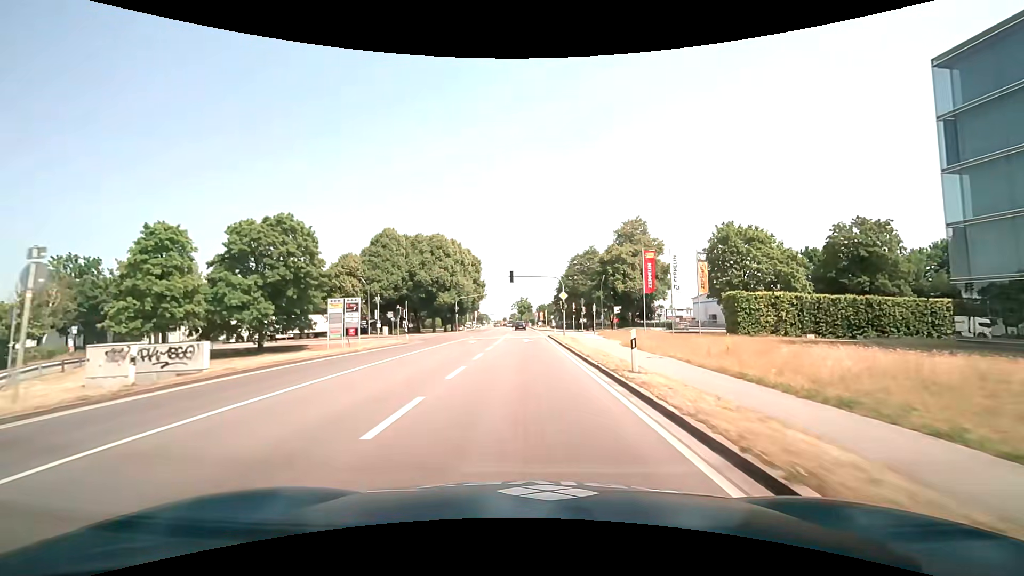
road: primary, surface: asphalt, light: Day
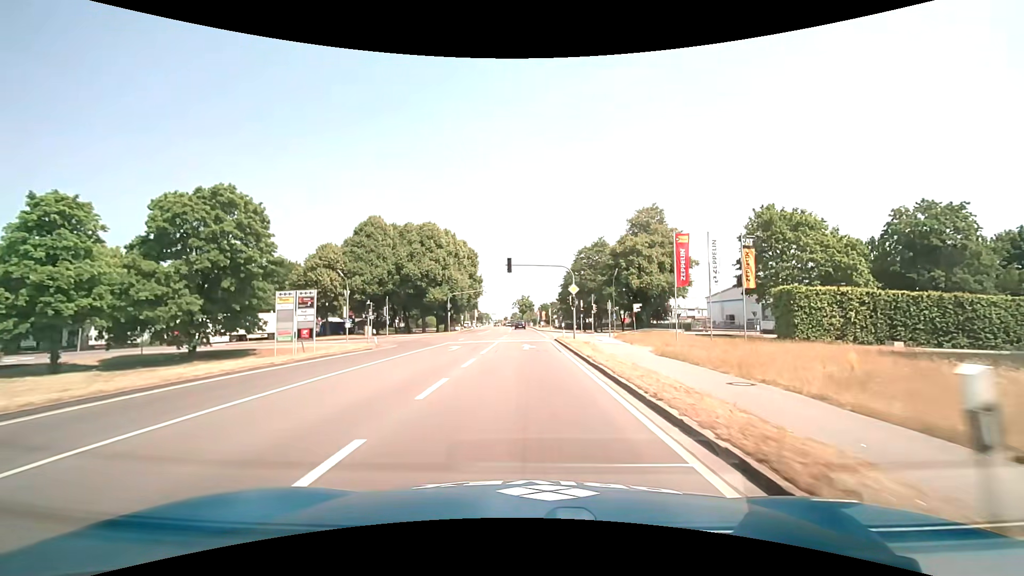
(0.0, +9.1) m; 0°
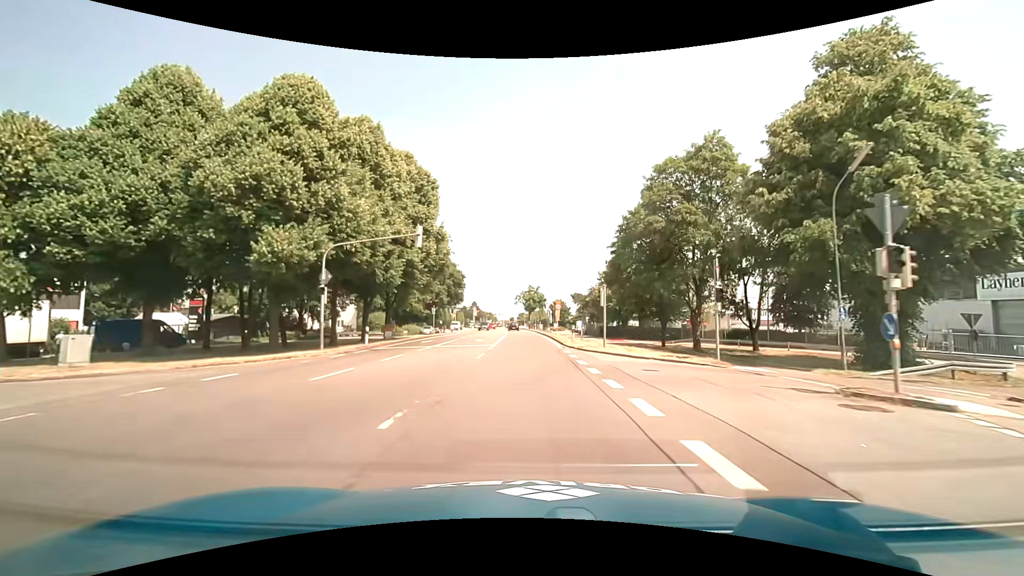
(-0.2, +45.6) m; -1°
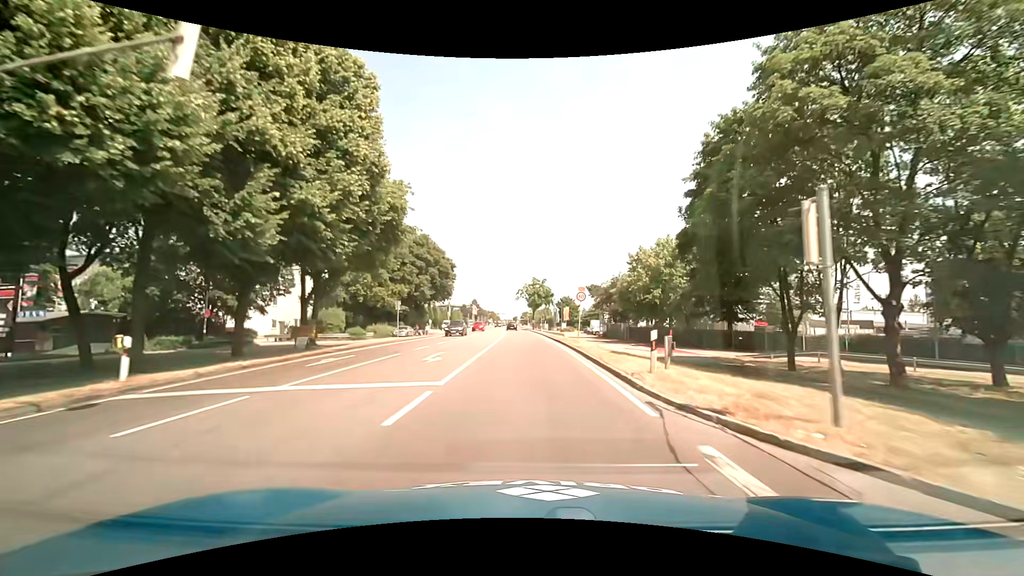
(-0.1, +18.3) m; -1°
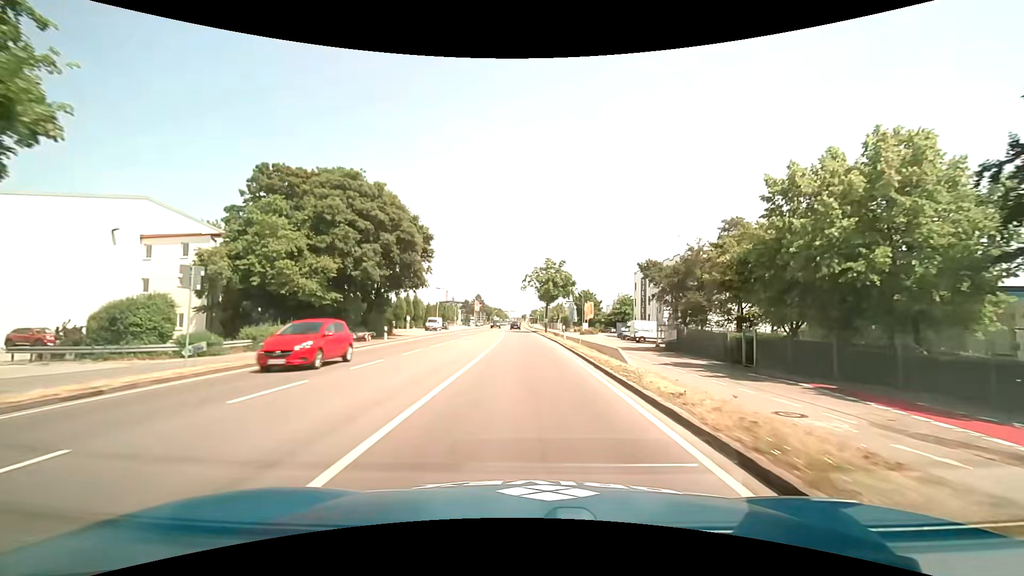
(-0.1, +27.4) m; -1°
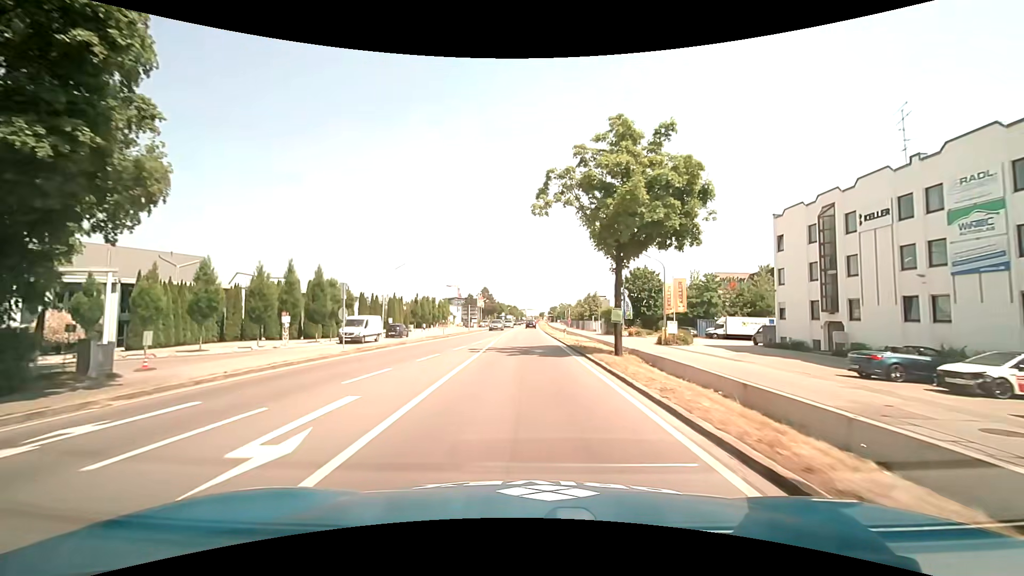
(-0.4, +45.8) m; -2°
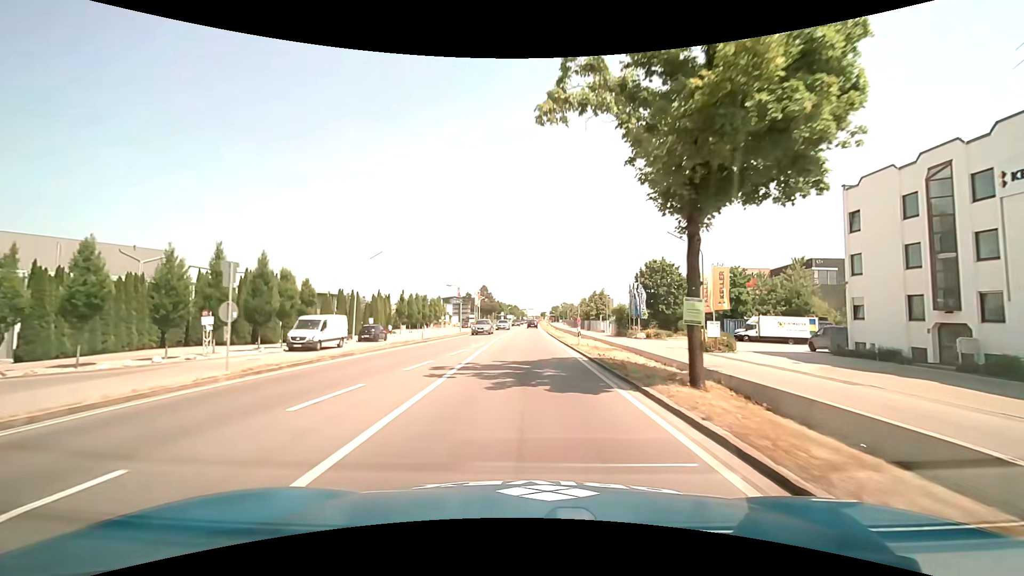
(0.0, +9.2) m; 0°
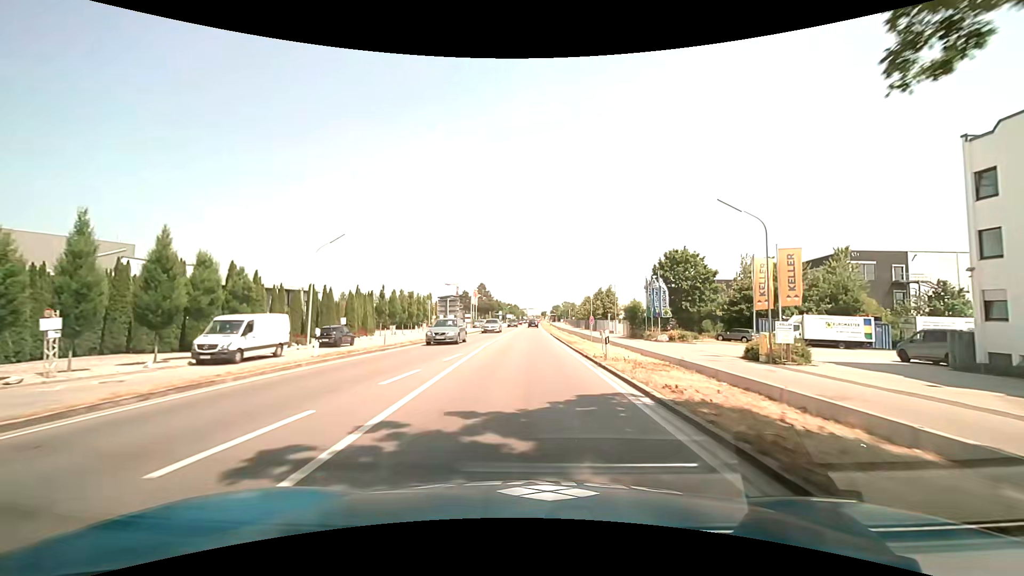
(0.0, +9.2) m; 0°
(0, +10) (0, +20) (0, +30) (0, +40) (0, +50) (0, +60) (0, +70) (0, +80) (0, +90) (0, +100) m
